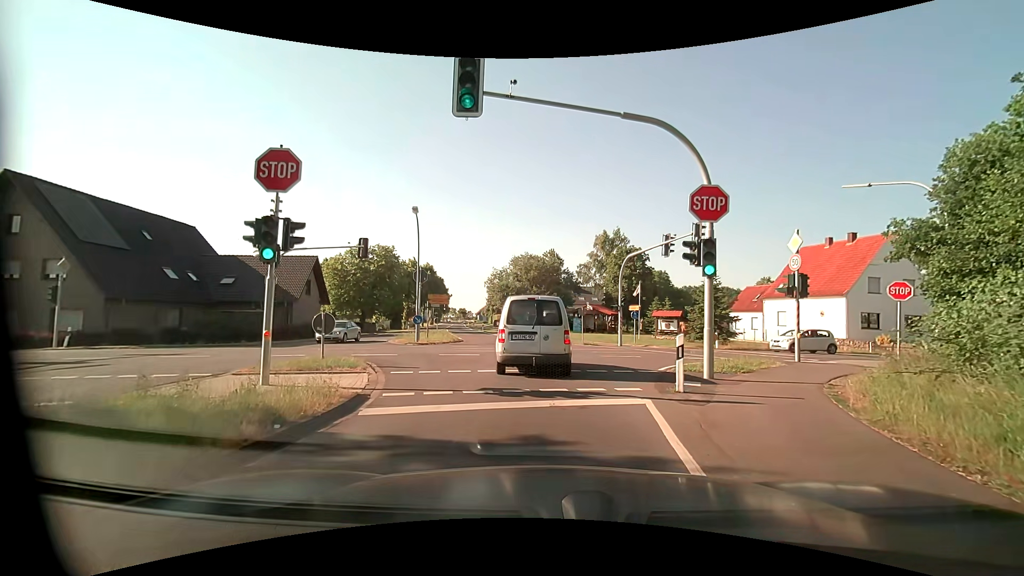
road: tertiary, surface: asphalt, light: Day
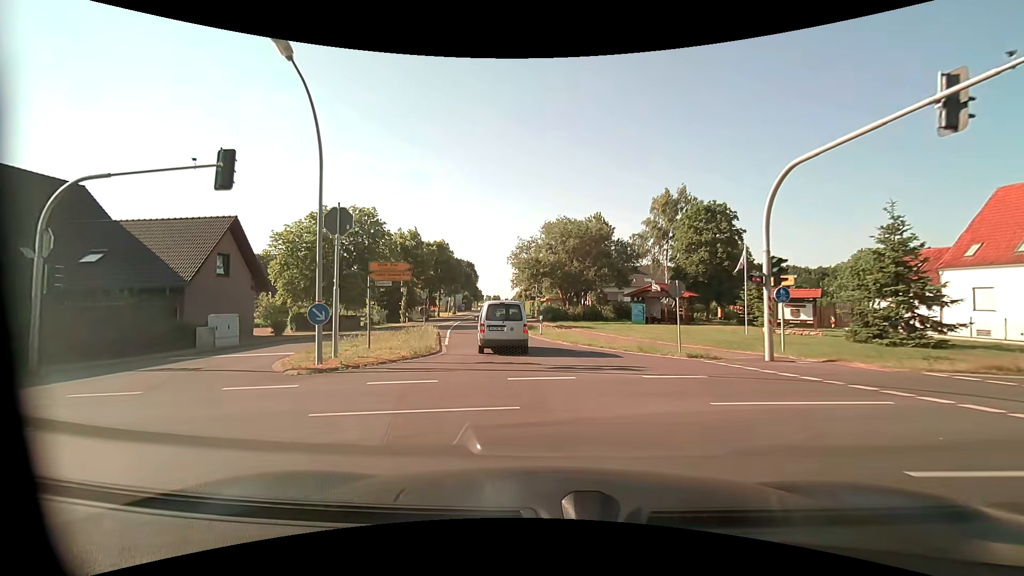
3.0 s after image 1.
(-0.2, +18.6) m; -3°
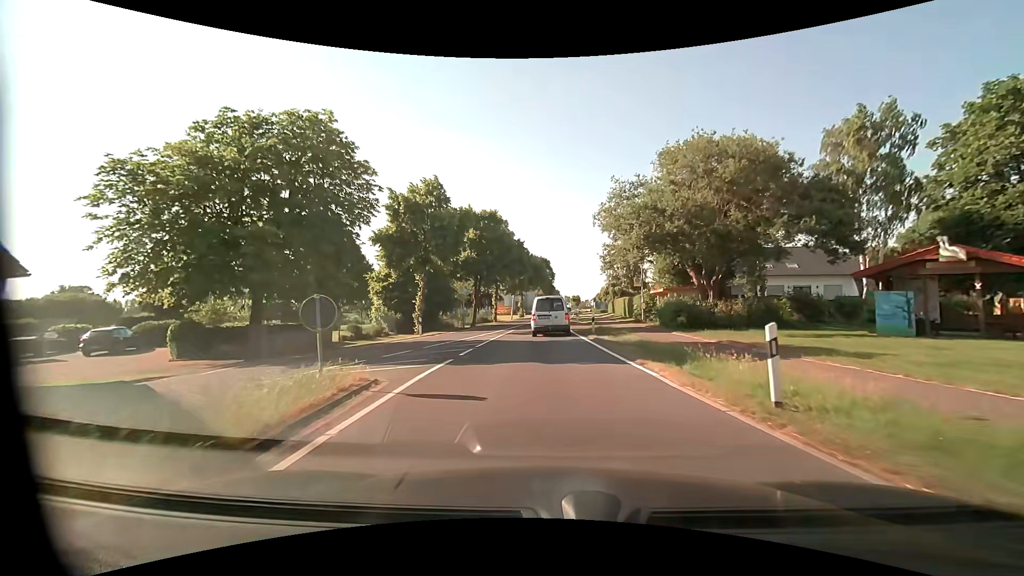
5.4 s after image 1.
(-2.0, +22.3) m; -9°
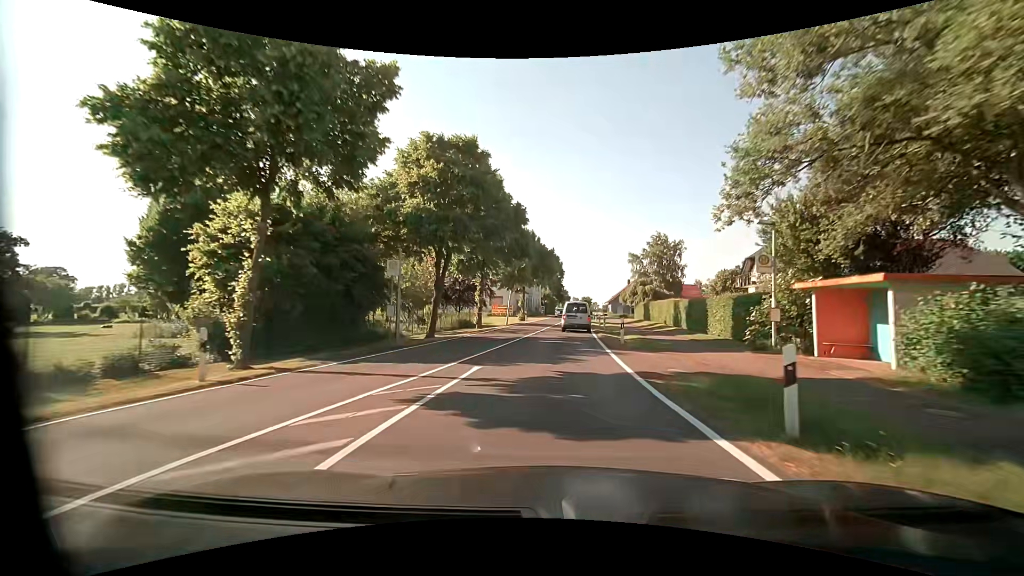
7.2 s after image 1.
(-0.6, +19.5) m; -2°
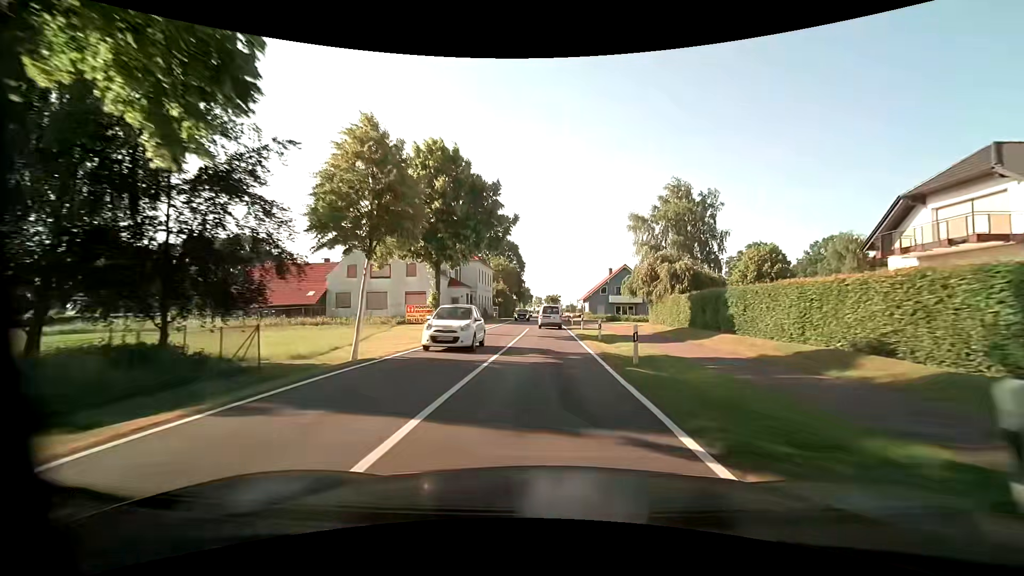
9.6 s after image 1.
(+1.5, +31.8) m; +5°
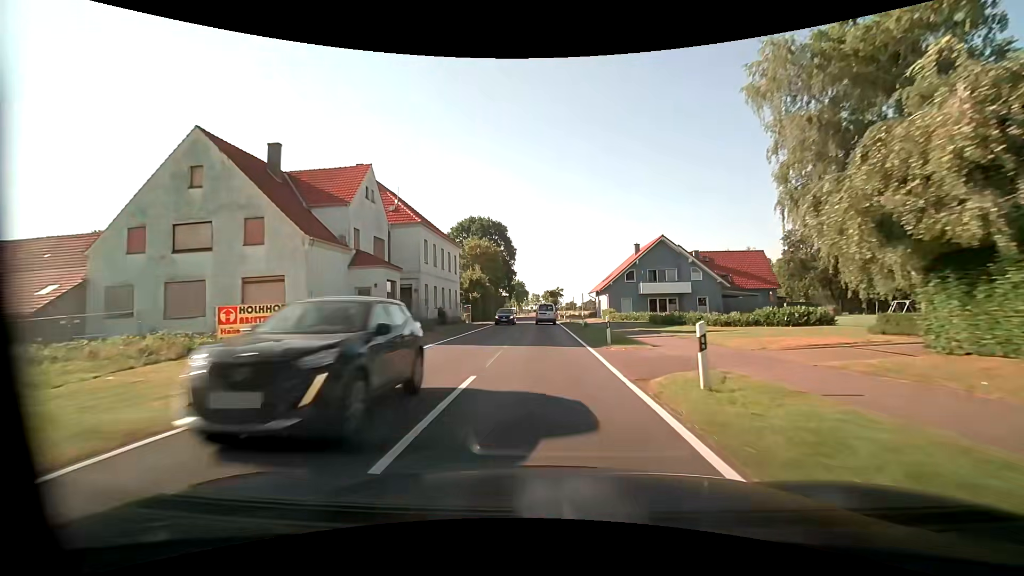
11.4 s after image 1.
(+0.1, +28.3) m; 0°
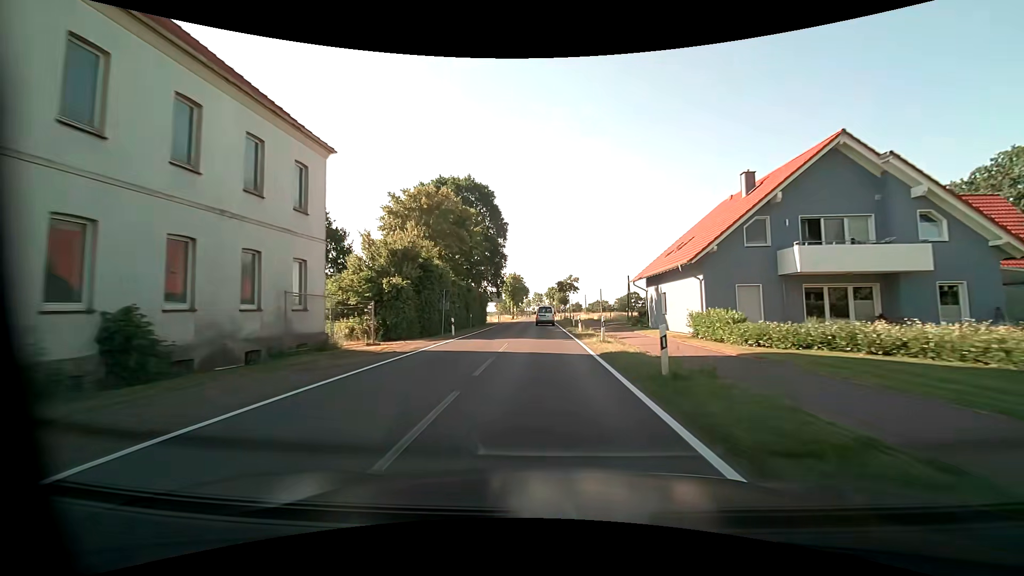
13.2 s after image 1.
(-0.4, +31.9) m; -1°
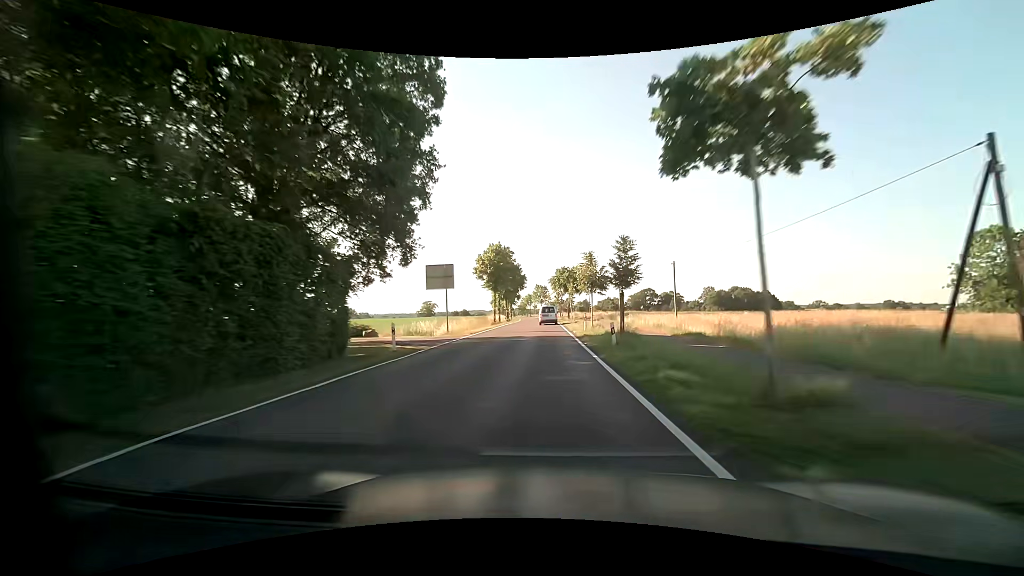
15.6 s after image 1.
(-0.2, +47.0) m; 0°
(0, +10) (0, +20) (0, +30) (0, +40) (0, +50) (0, +60) (0, +70) (-1, +80) (-1, +90) (-1, +100) m
